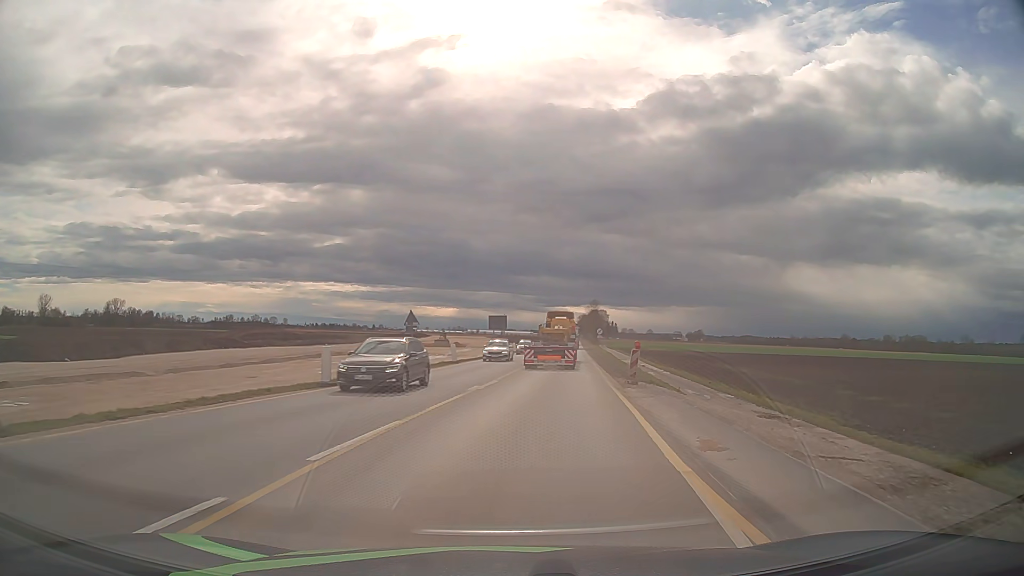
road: unclassified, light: Day
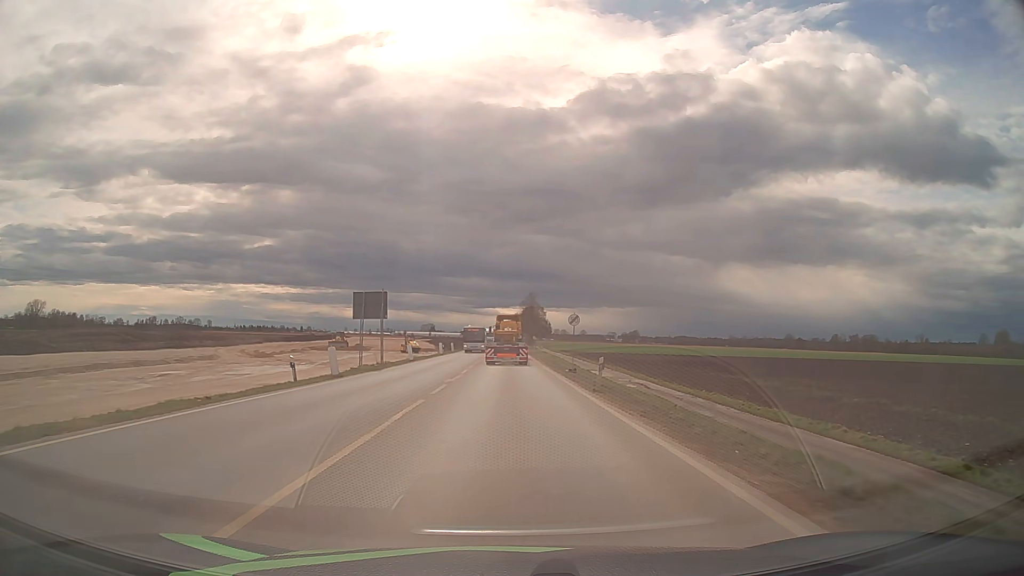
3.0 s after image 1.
(+3.0, +37.3) m; +6°
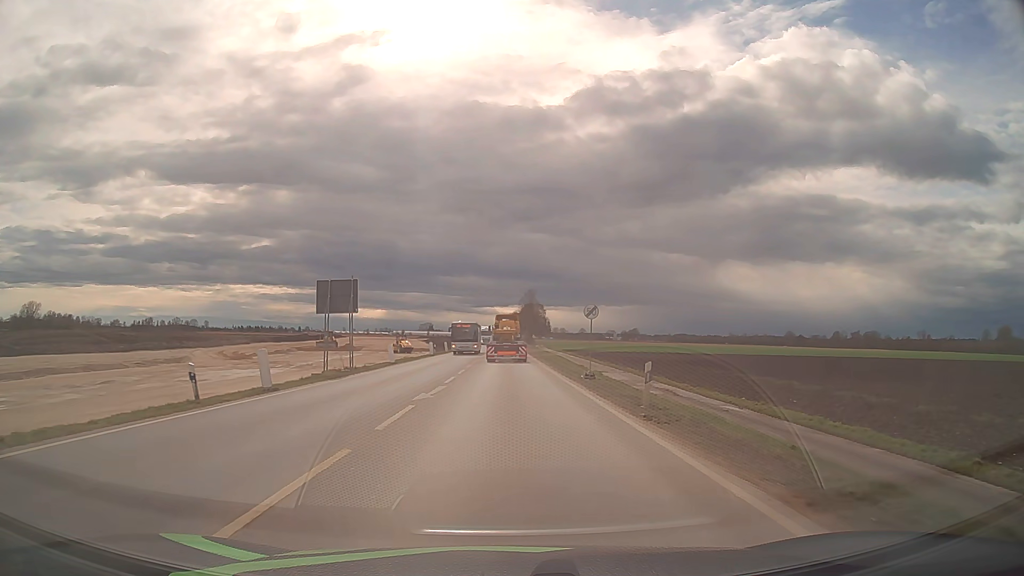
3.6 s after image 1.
(0.0, +7.5) m; 0°
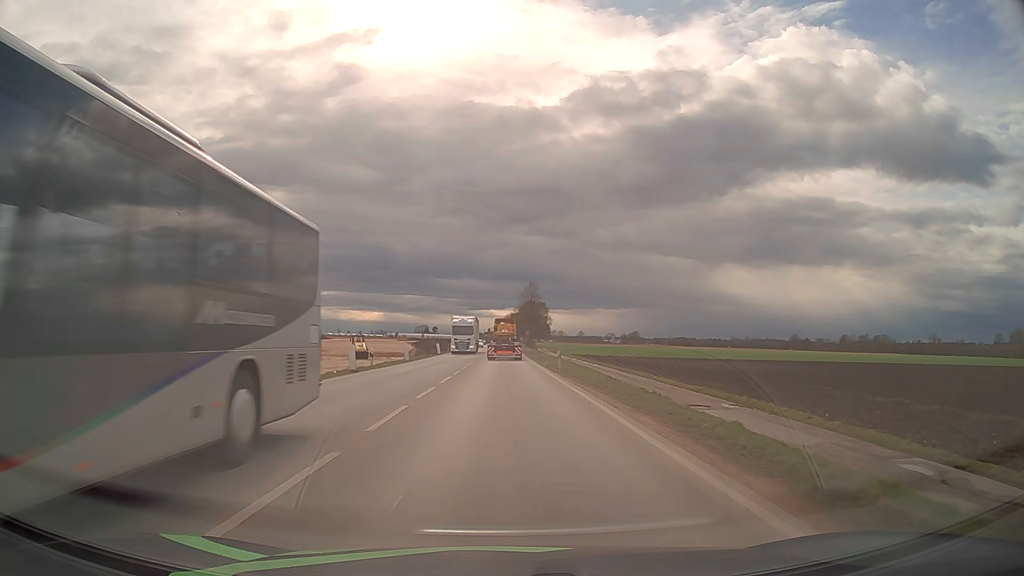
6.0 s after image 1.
(0.0, +30.3) m; 0°
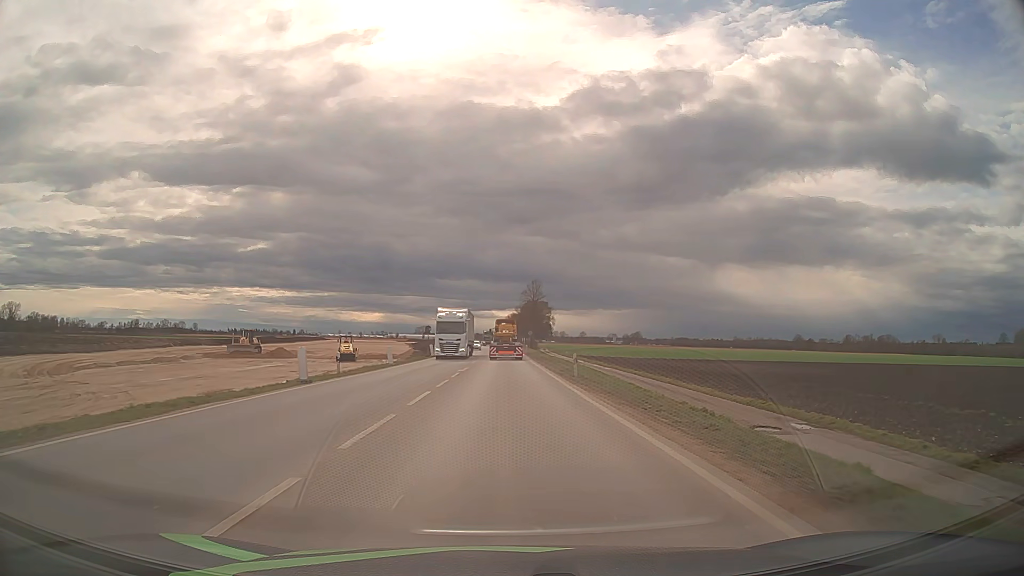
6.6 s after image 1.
(0.0, +7.6) m; 0°
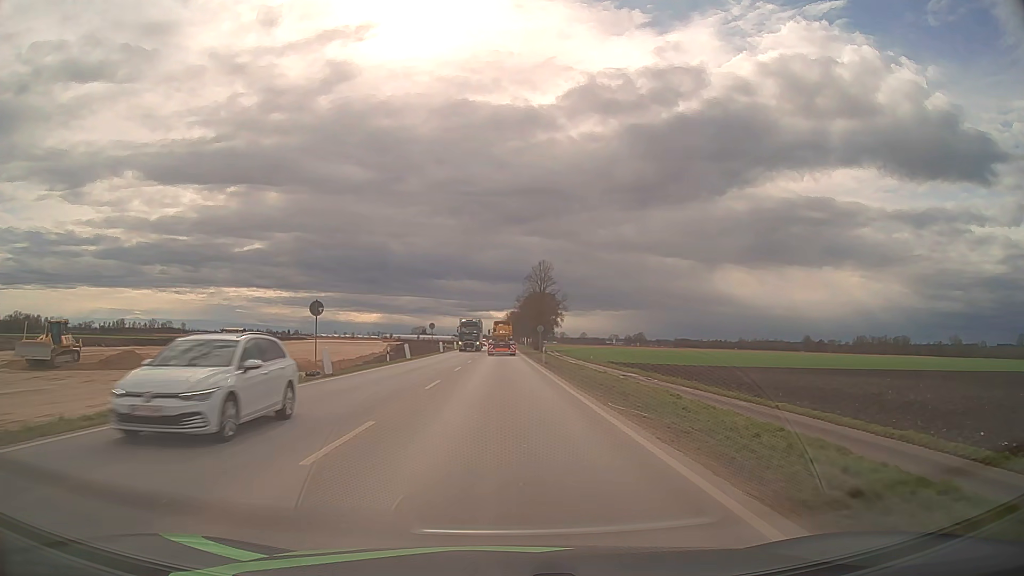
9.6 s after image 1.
(+0.1, +38.0) m; 0°
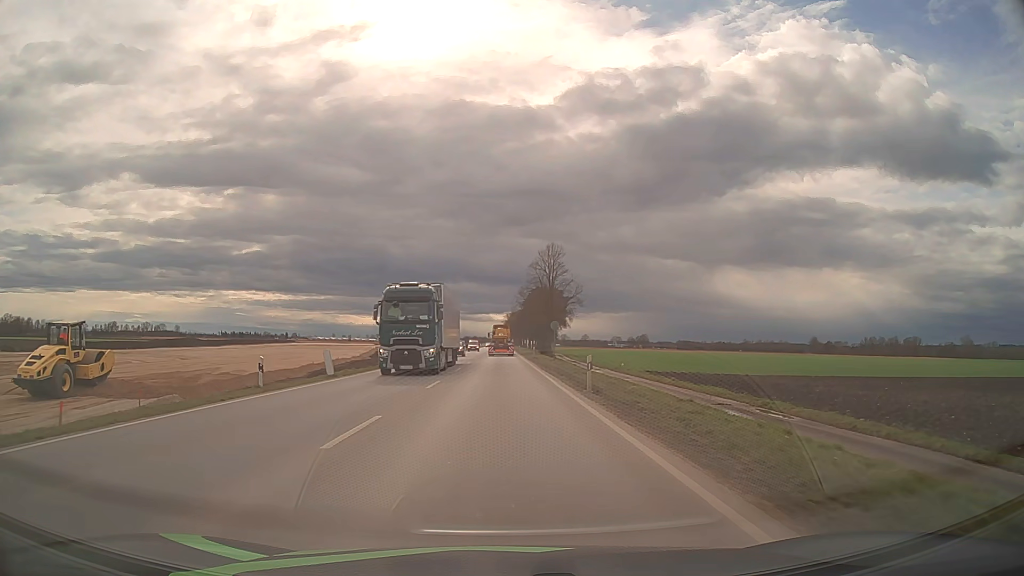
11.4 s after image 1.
(0.0, +22.8) m; 0°
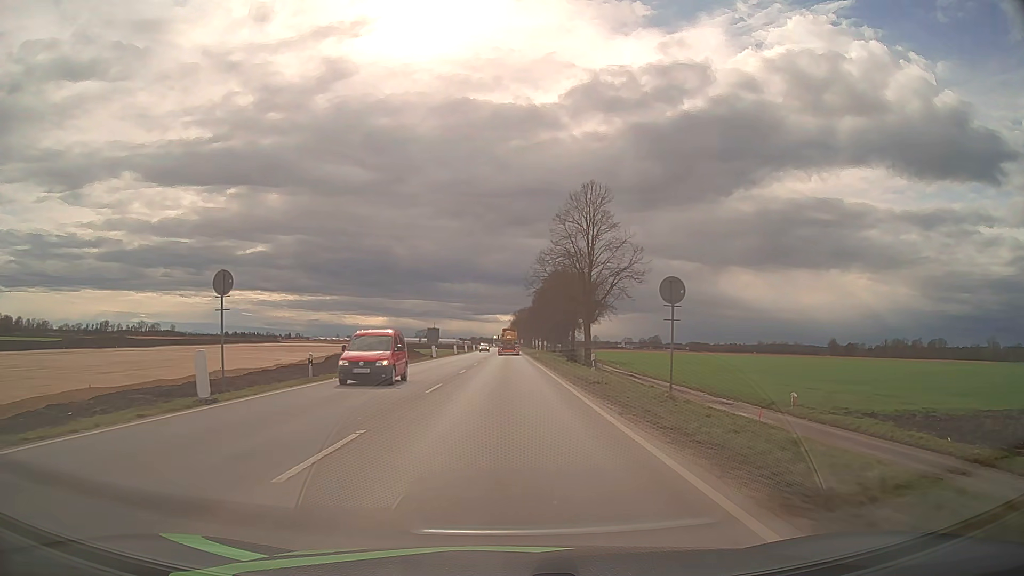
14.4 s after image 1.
(-0.1, +38.0) m; 0°
(0, +10) (0, +20) (0, +30) (0, +40) (0, +50) (0, +60) (0, +70) (0, +80) (0, +90) (+1, +100) m
